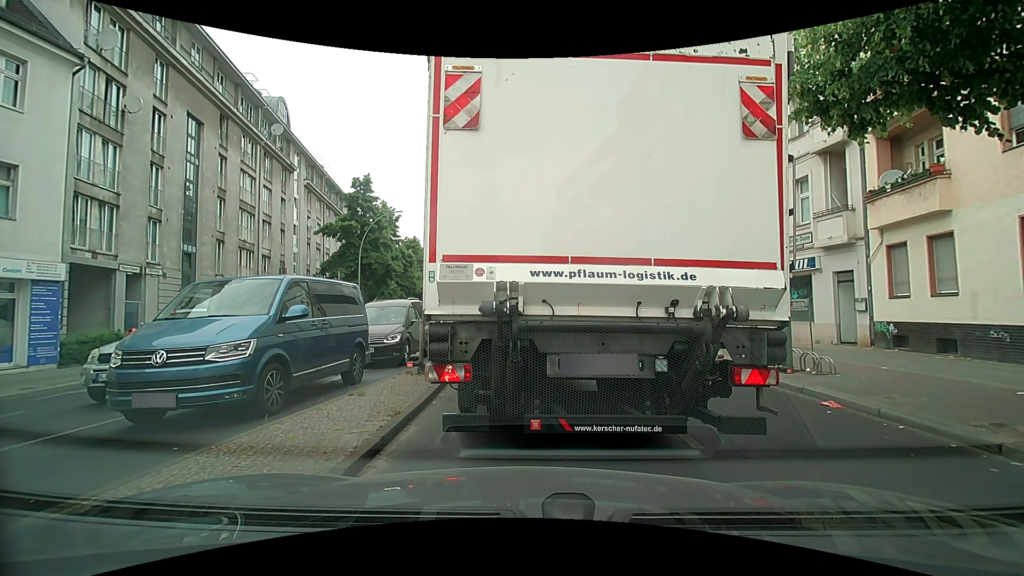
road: secondary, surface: asphalt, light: Day
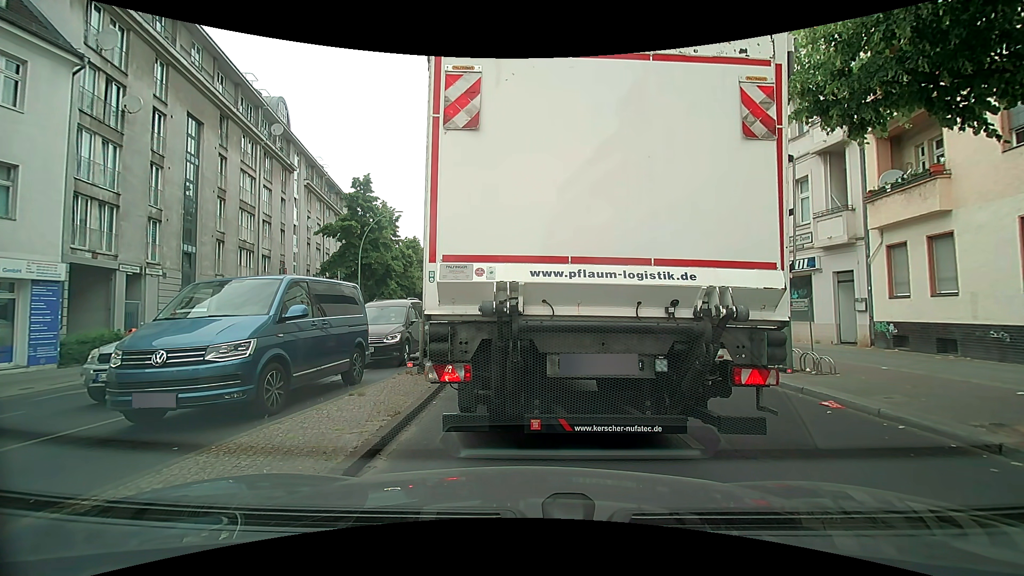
(0.0, 0.0) m; 0°
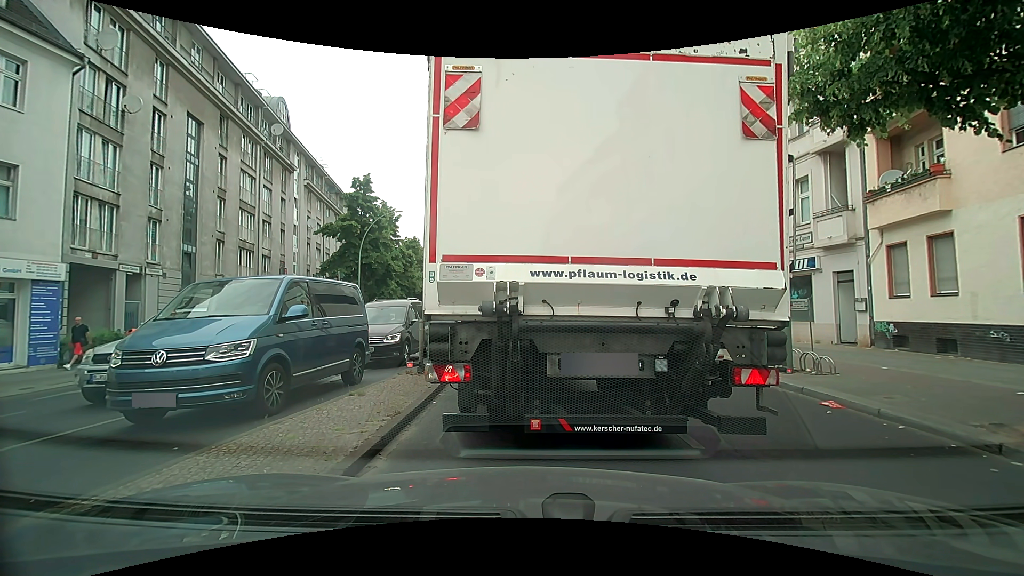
(0.0, 0.0) m; 0°
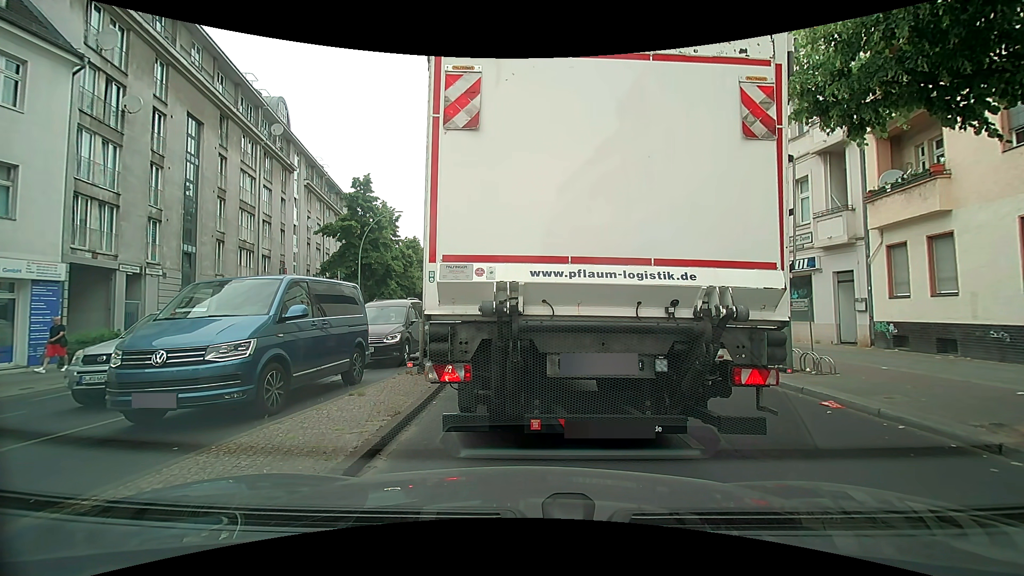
(0.0, 0.0) m; 0°
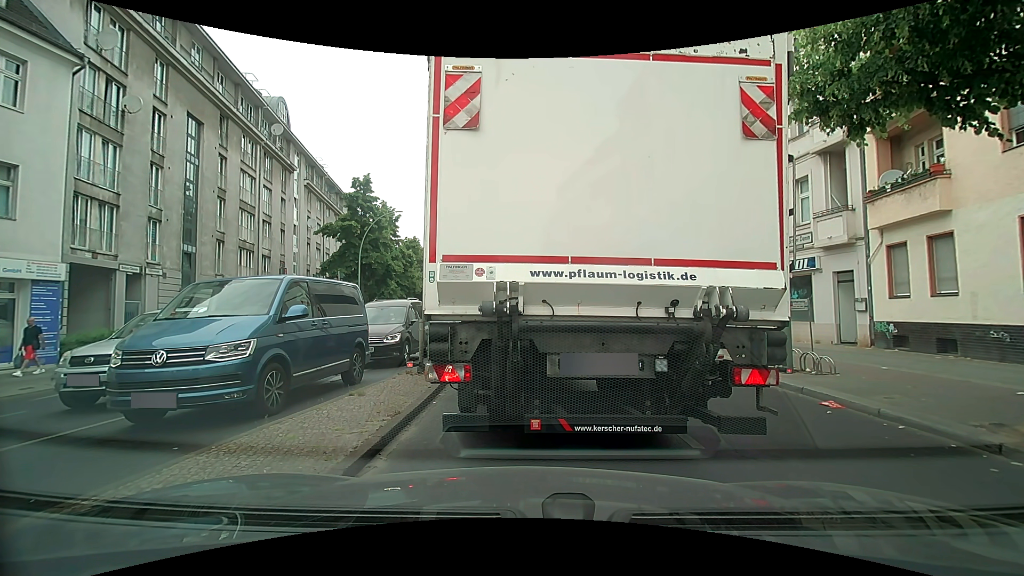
(0.0, 0.0) m; 0°
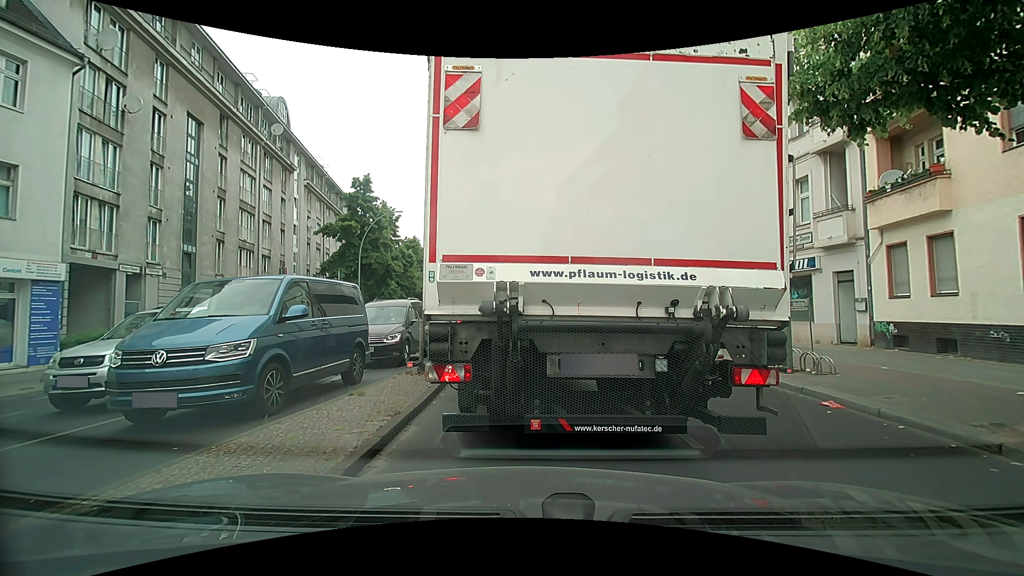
(0.0, 0.0) m; 0°
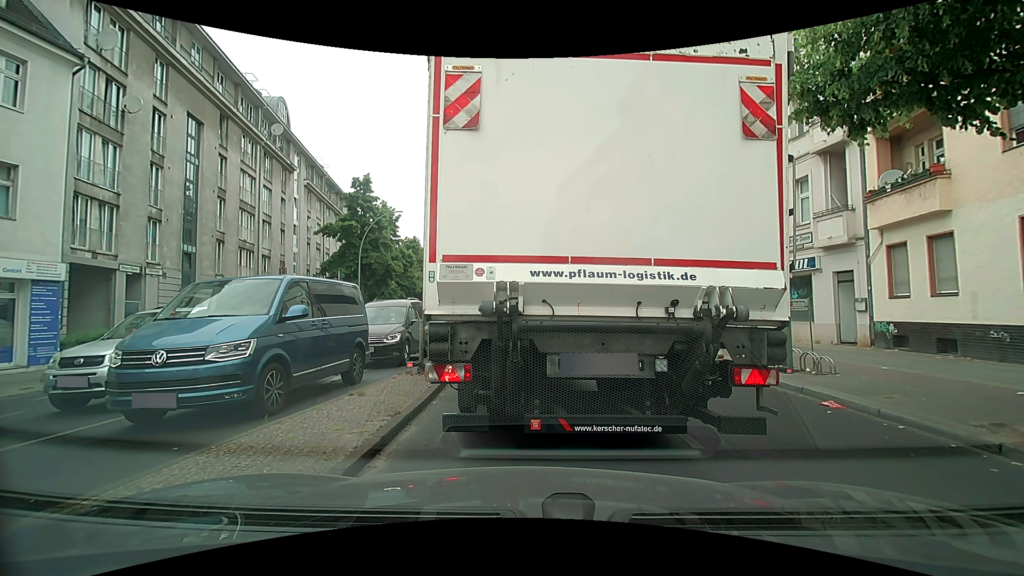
(0.0, 0.0) m; 0°
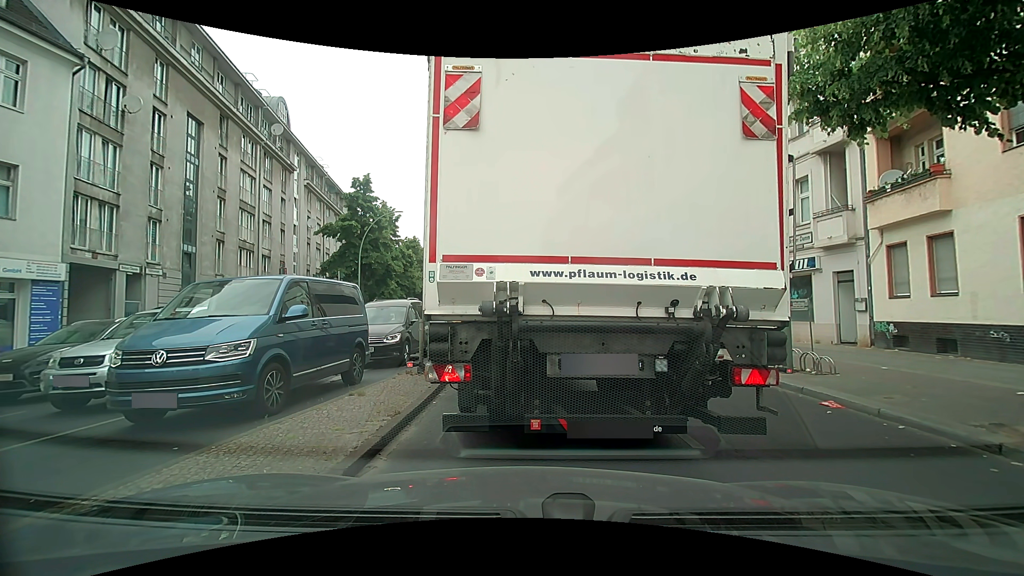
(0.0, 0.0) m; 0°
